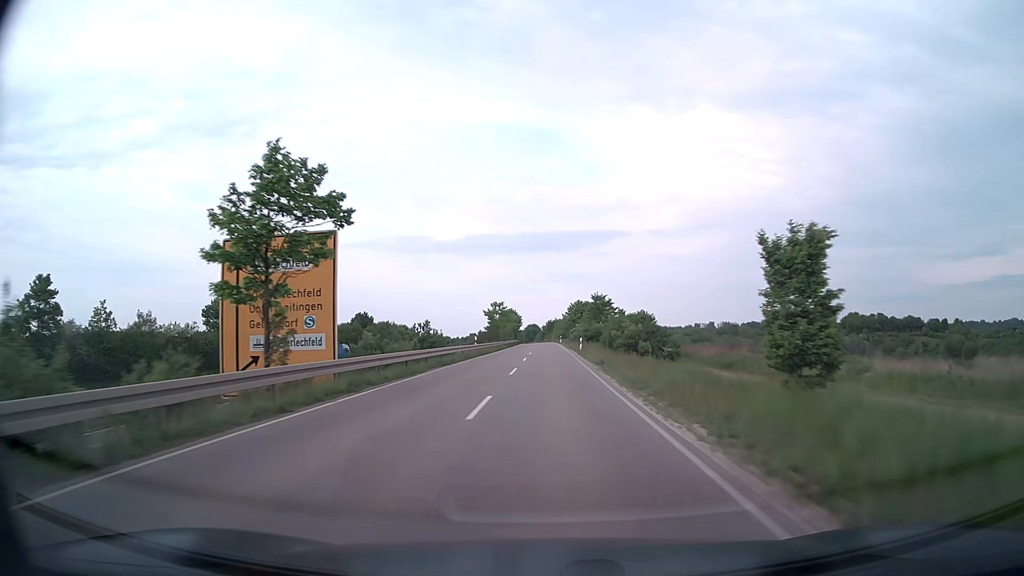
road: secondary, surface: asphalt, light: Day
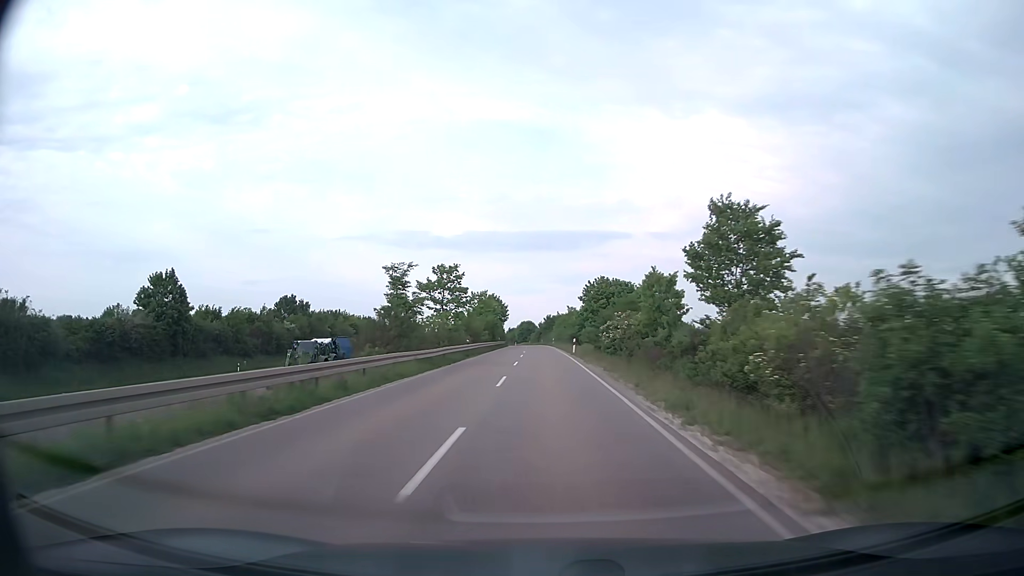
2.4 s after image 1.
(+0.2, +53.3) m; 0°
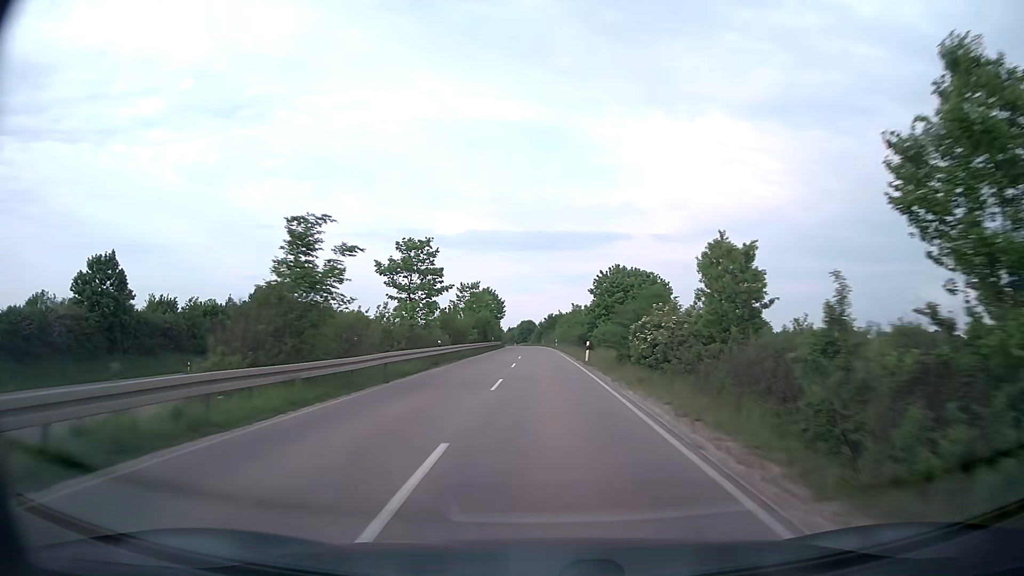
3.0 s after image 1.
(0.0, +13.3) m; 0°
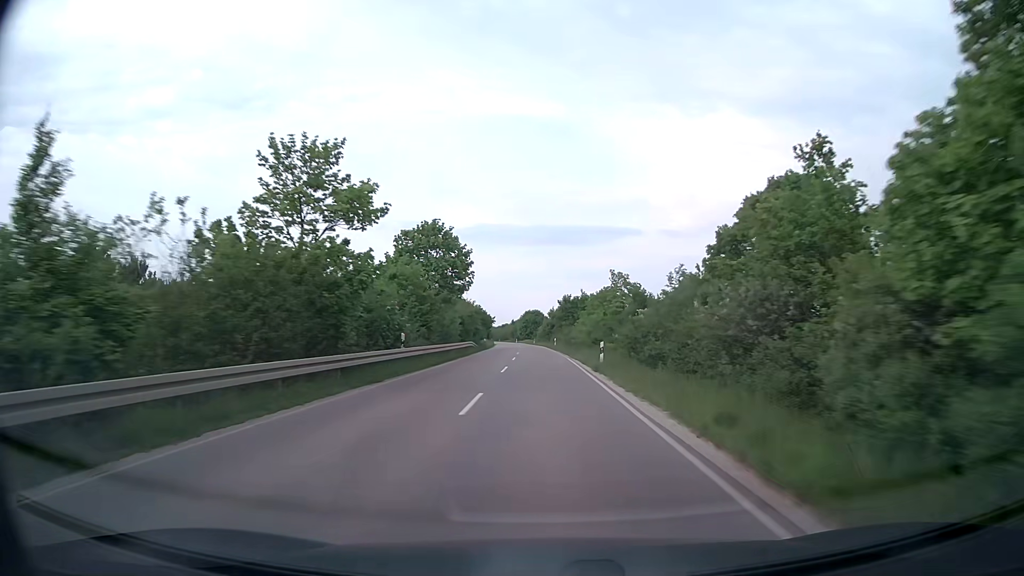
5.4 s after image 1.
(-0.1, +53.2) m; -1°
(0, +10) (0, +20) (0, +30) (0, +40) (0, +50) (-1, +60) (-1, +70) (-2, +80) (-2, +90) (-3, +100) m
